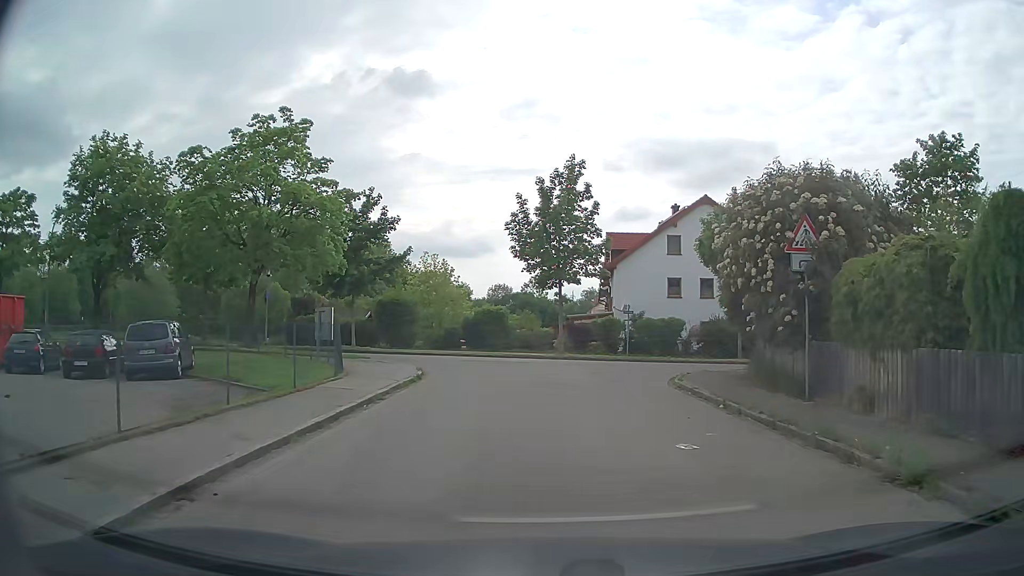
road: residential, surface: asphalt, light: Day
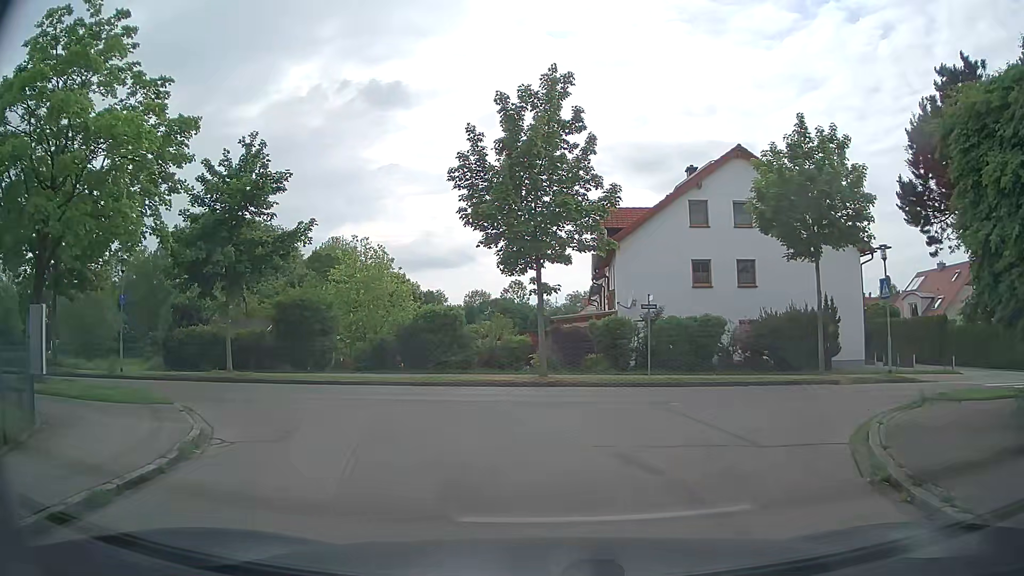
(+0.4, +12.8) m; +1°
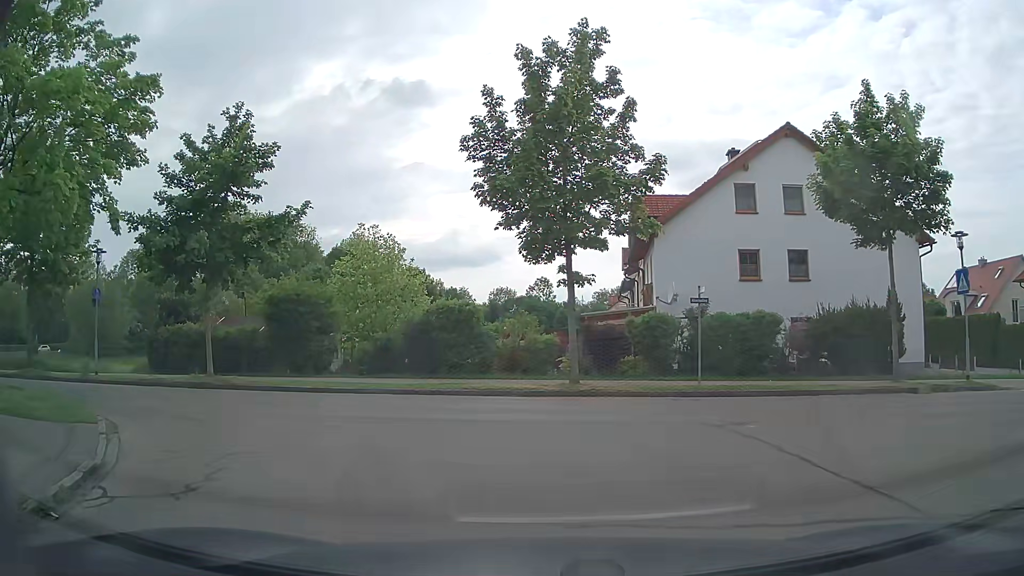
(-0.1, +3.4) m; -3°
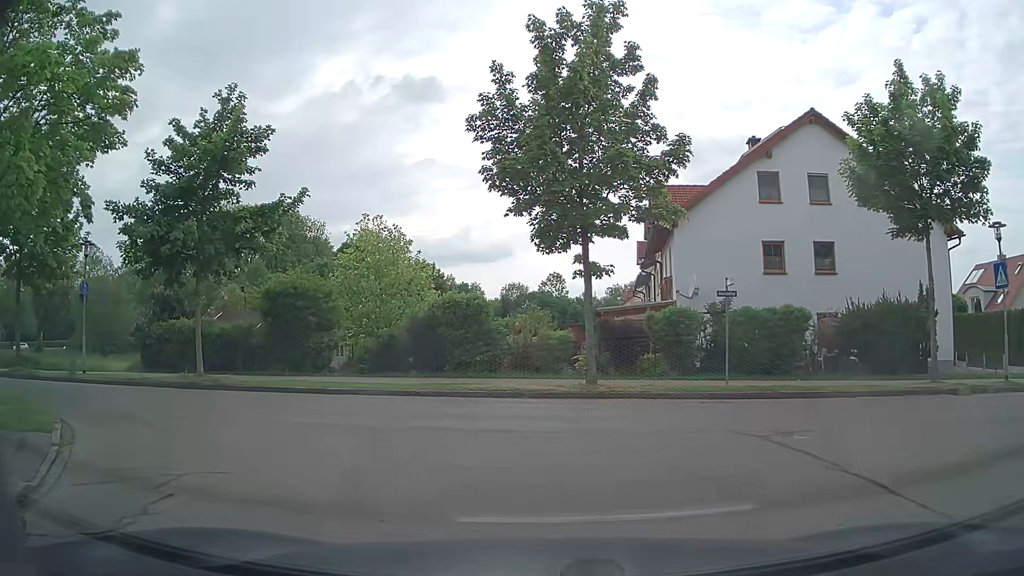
(0.0, +1.5) m; +1°
